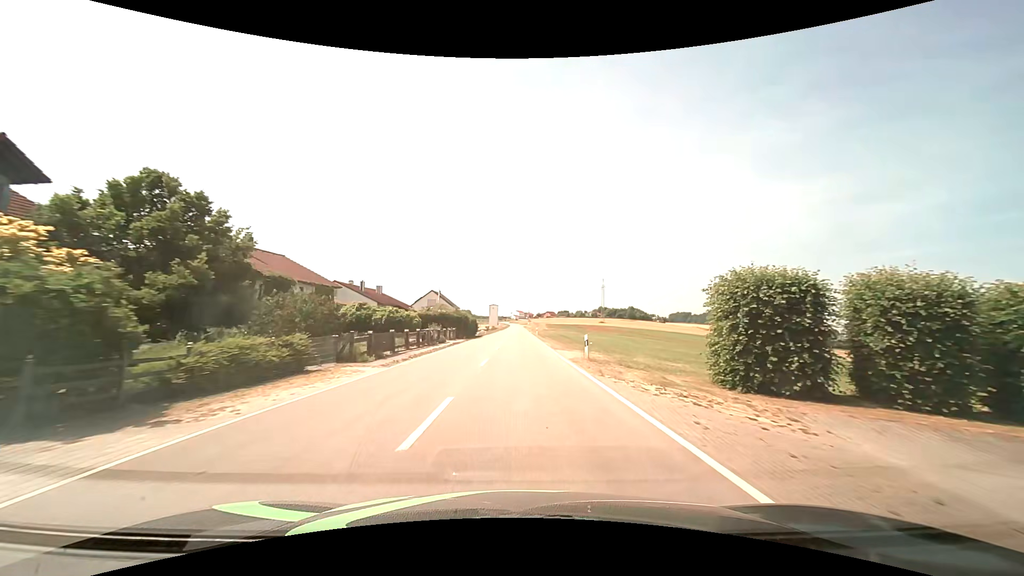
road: tertiary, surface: asphalt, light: Day
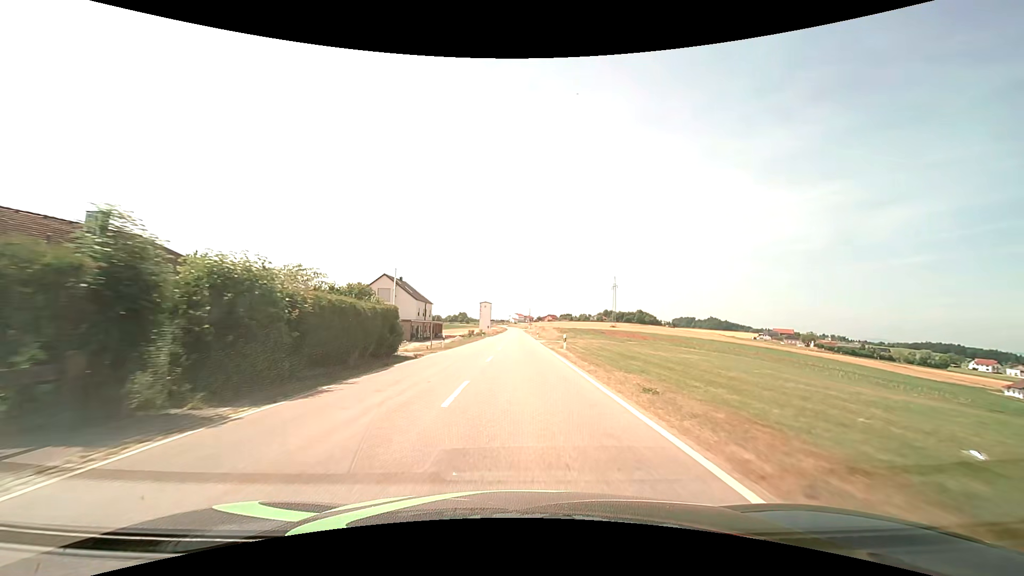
(+0.1, +44.0) m; 0°
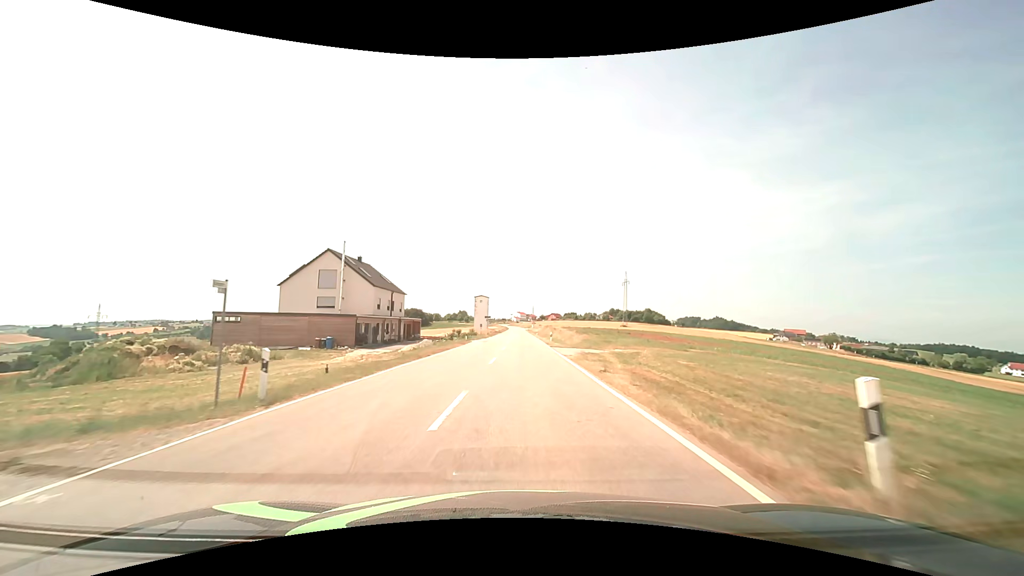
(0.0, +24.9) m; 0°
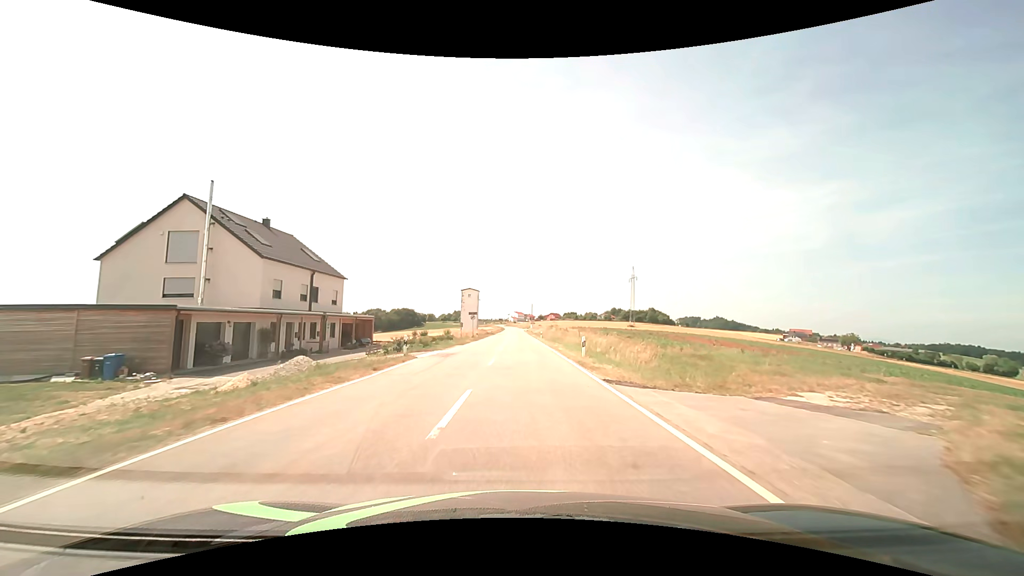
(+0.1, +23.9) m; 0°
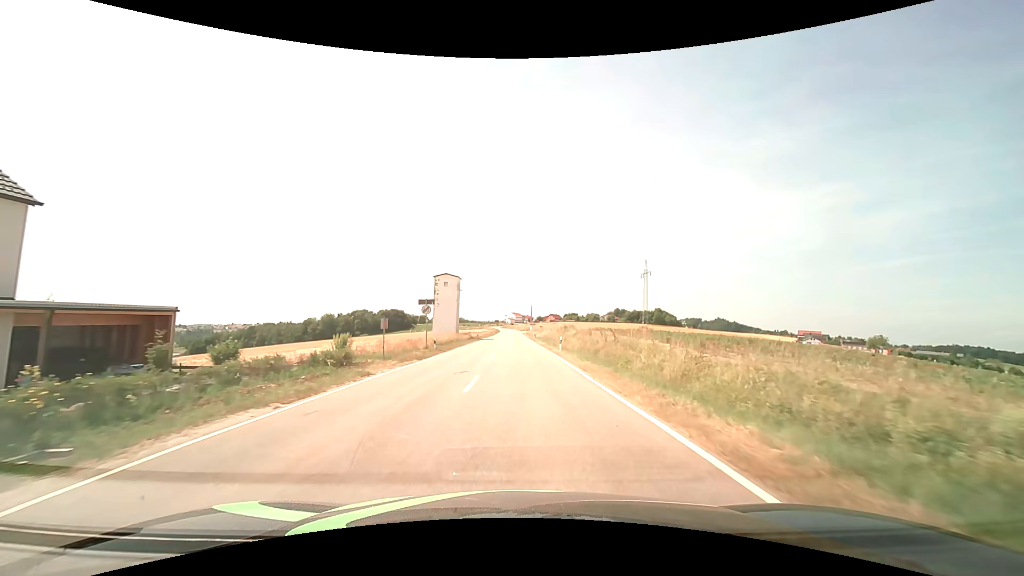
(+0.1, +30.5) m; 0°
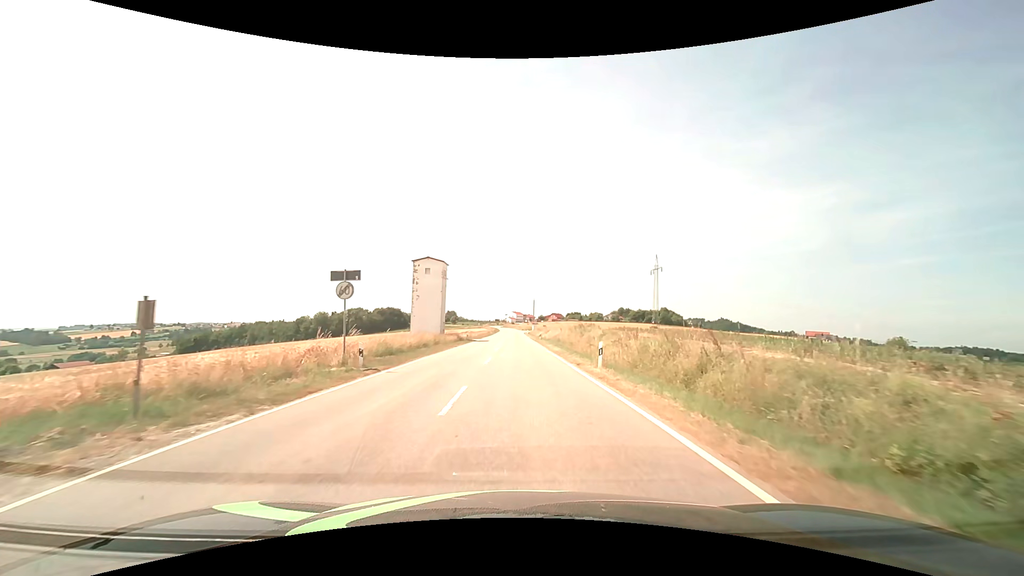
(0.0, +15.1) m; 0°
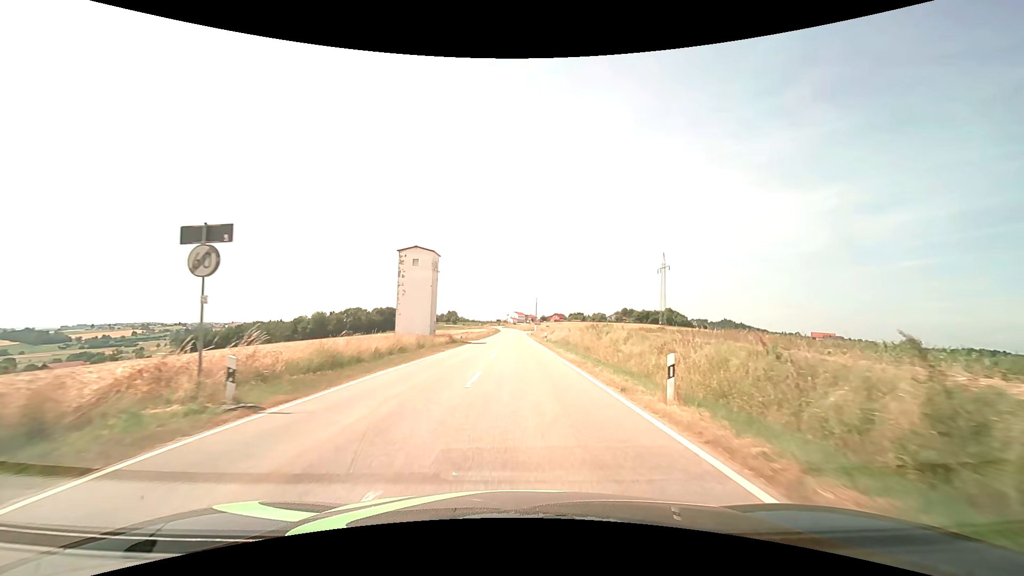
(0.0, +7.6) m; 0°
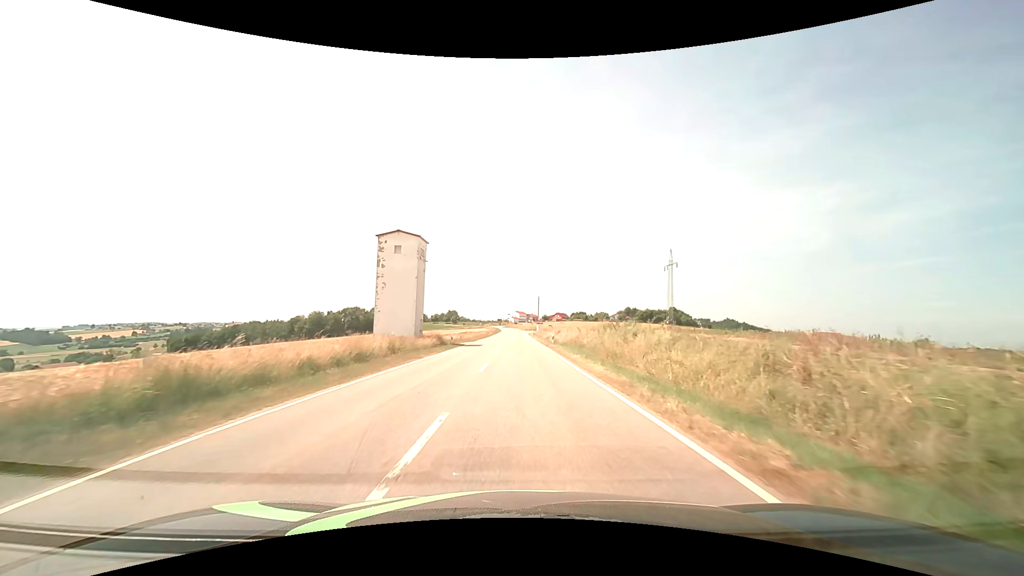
(0.0, +7.7) m; 0°
(0, +10) (0, +20) (0, +30) (0, +40) (0, +50) (0, +60) (0, +70) (0, +80) (0, +90) (0, +100) m
